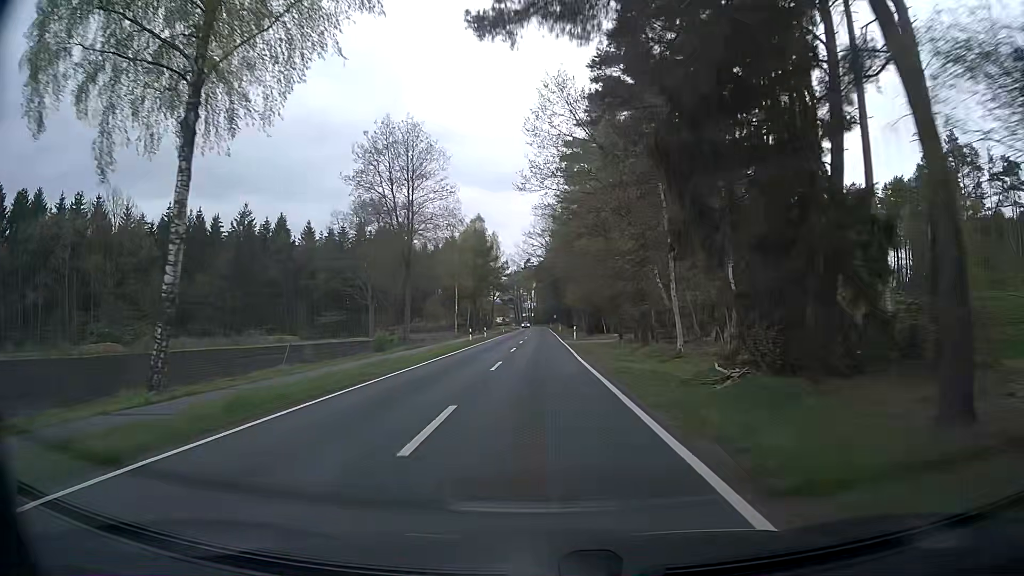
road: secondary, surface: asphalt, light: Day
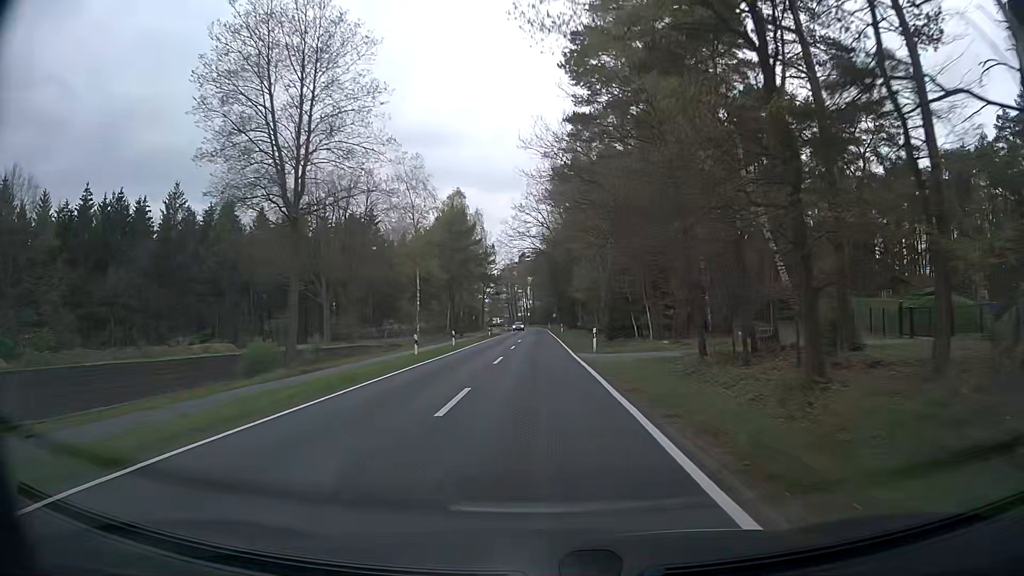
(+0.2, +21.6) m; +1°
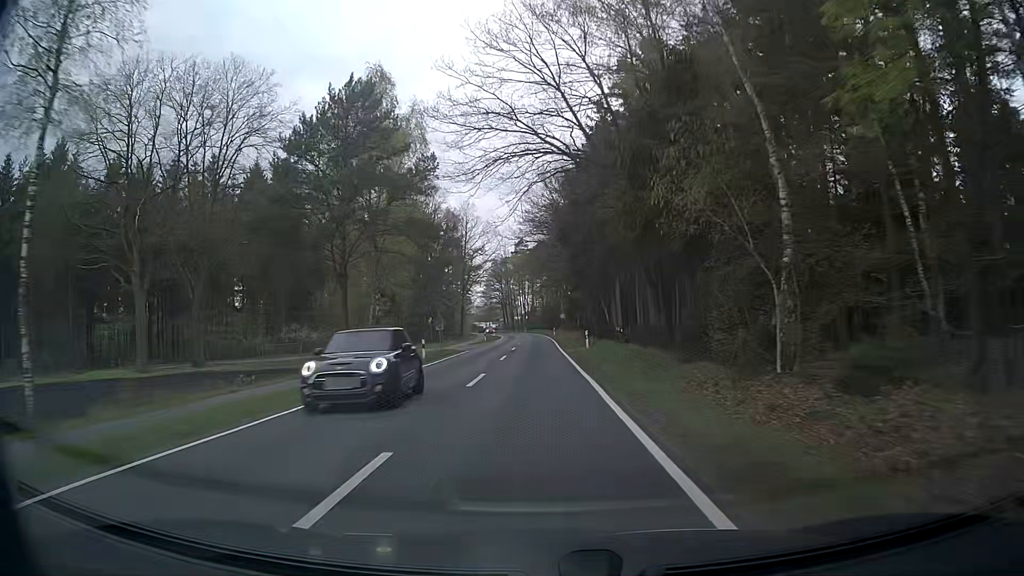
(-0.1, +43.0) m; -1°
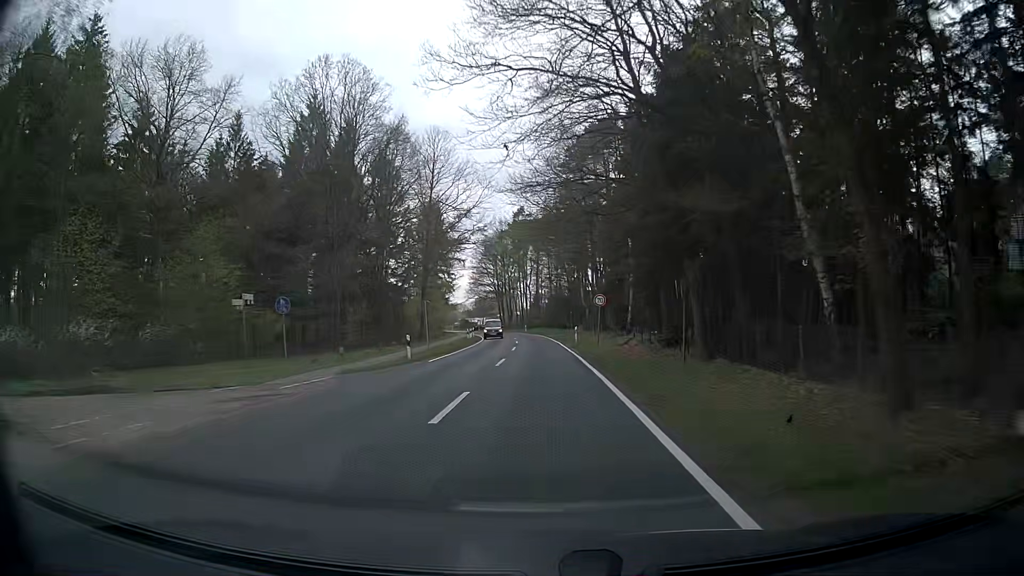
(0.0, +42.9) m; 0°
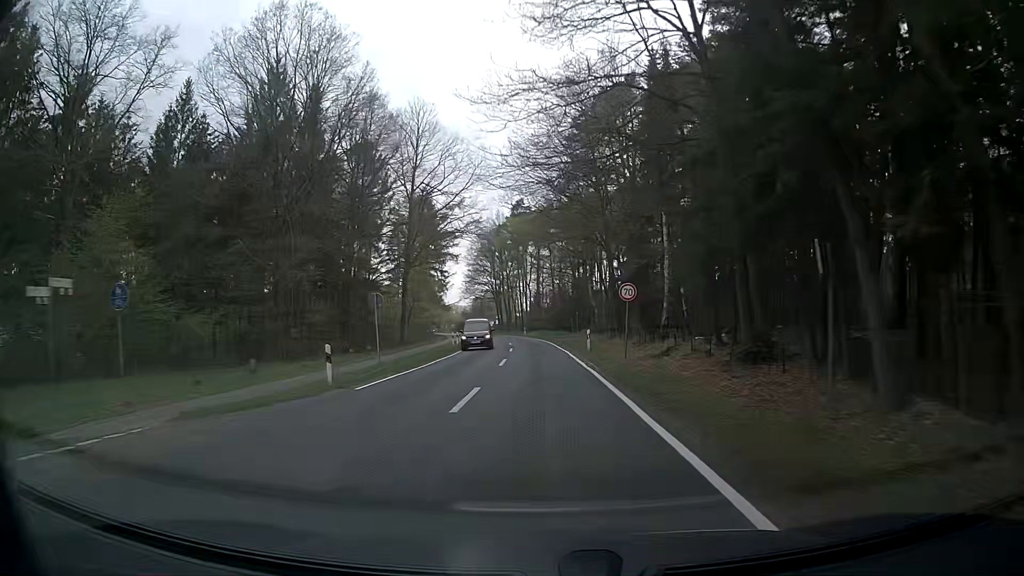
(0.0, +10.7) m; 0°
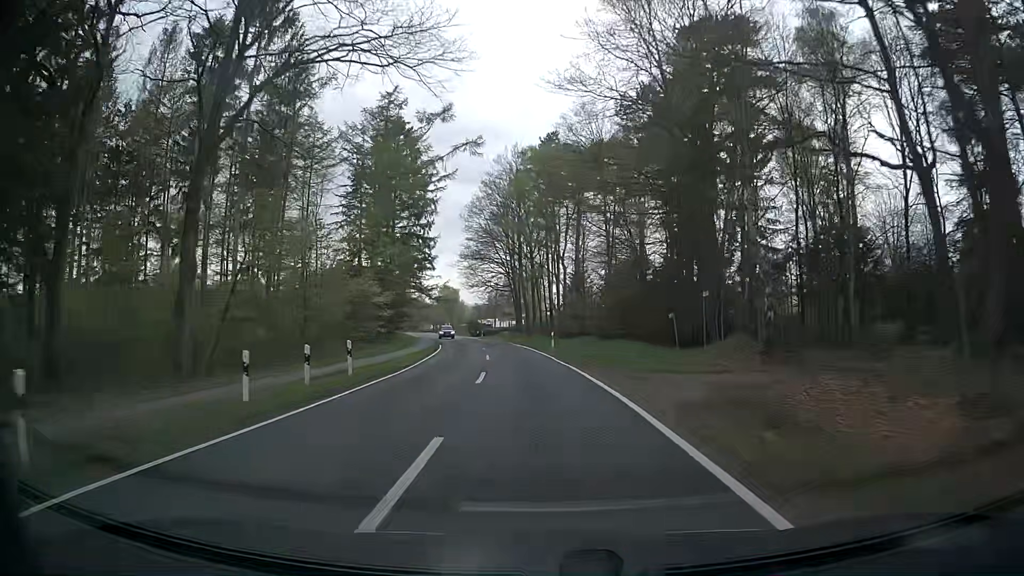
(-0.8, +42.9) m; -3°
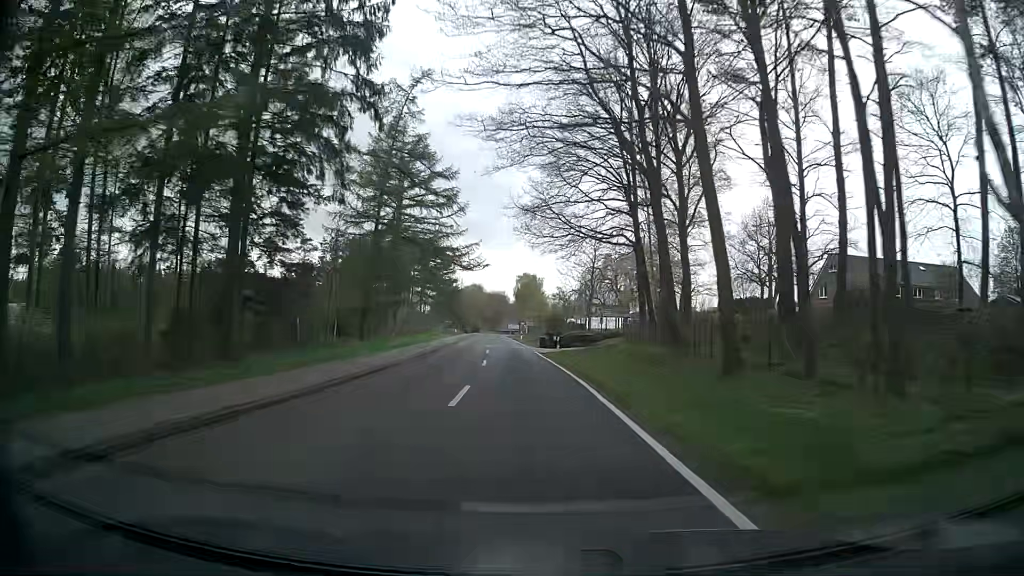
(-3.4, +53.5) m; -8°
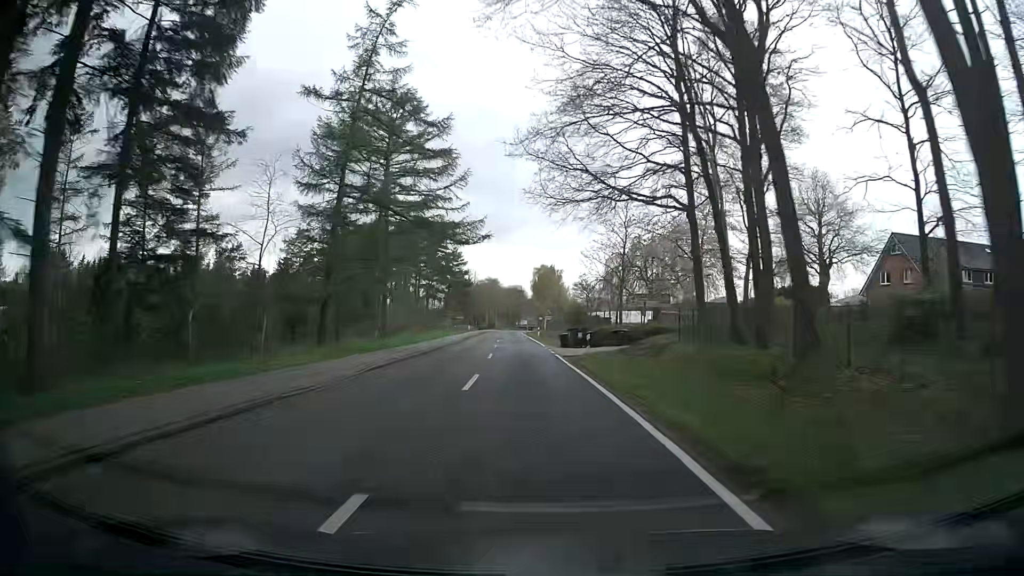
(-0.1, +10.7) m; -1°
(0, +10) (-1, +20) (-1, +30) (-1, +40) (-2, +50) (-3, +60) (-3, +70) (-4, +80) (-5, +90) (-5, +100) m
